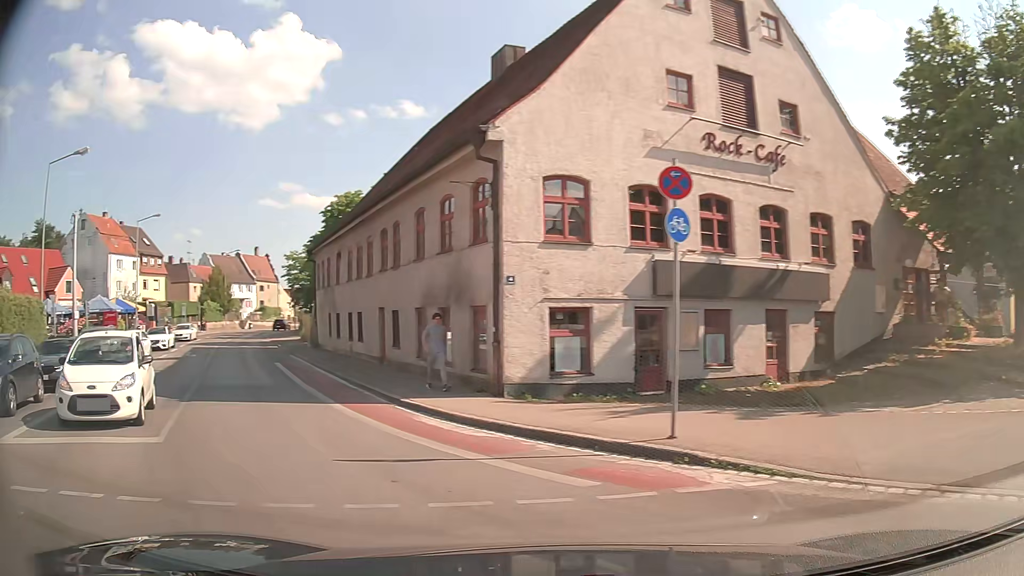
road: secondary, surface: asphalt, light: Day
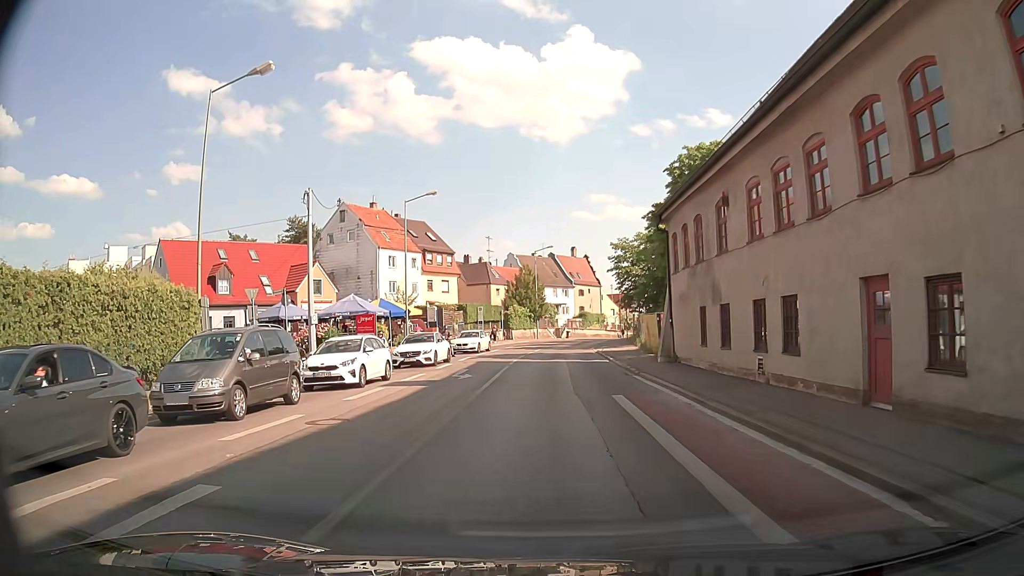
(-5.1, +13.5) m; -27°
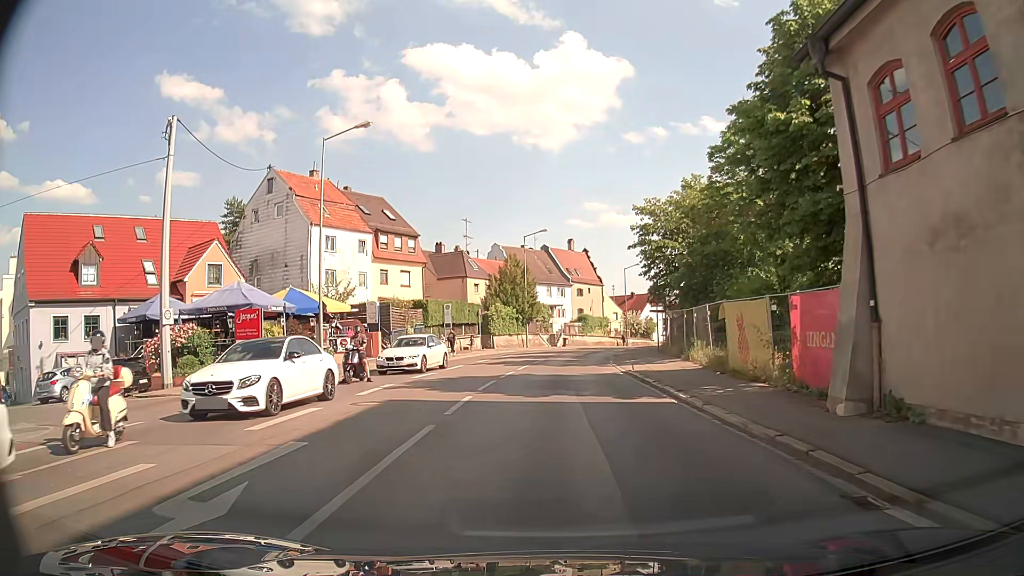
(0.0, +17.3) m; +1°
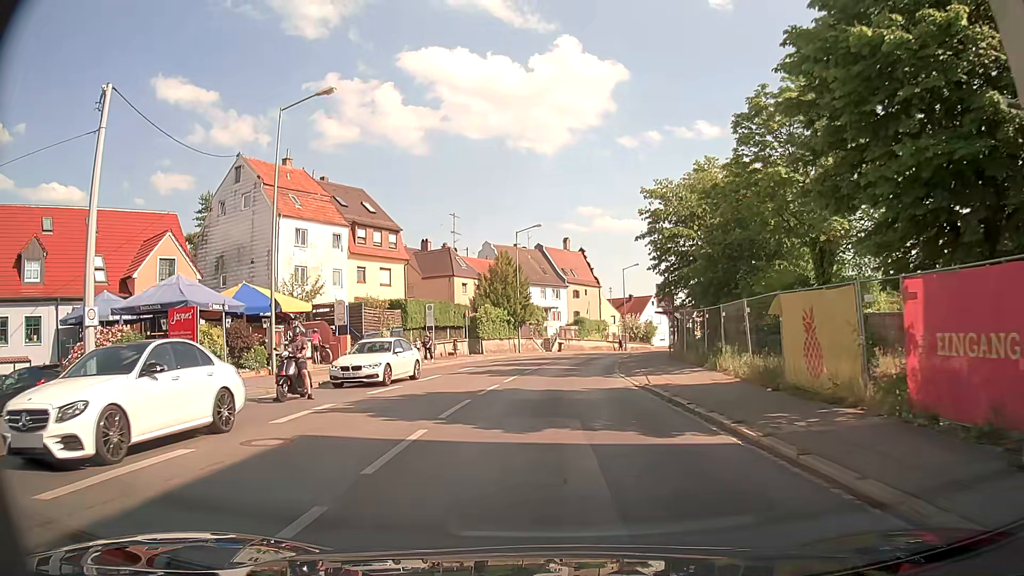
(0.0, +5.0) m; 0°
